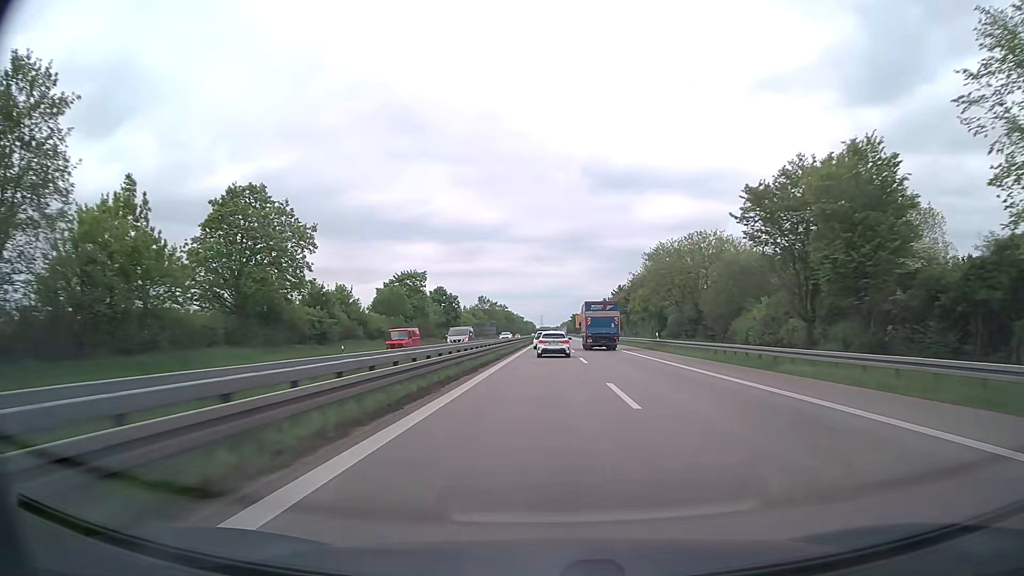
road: trunk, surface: asphalt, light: Day
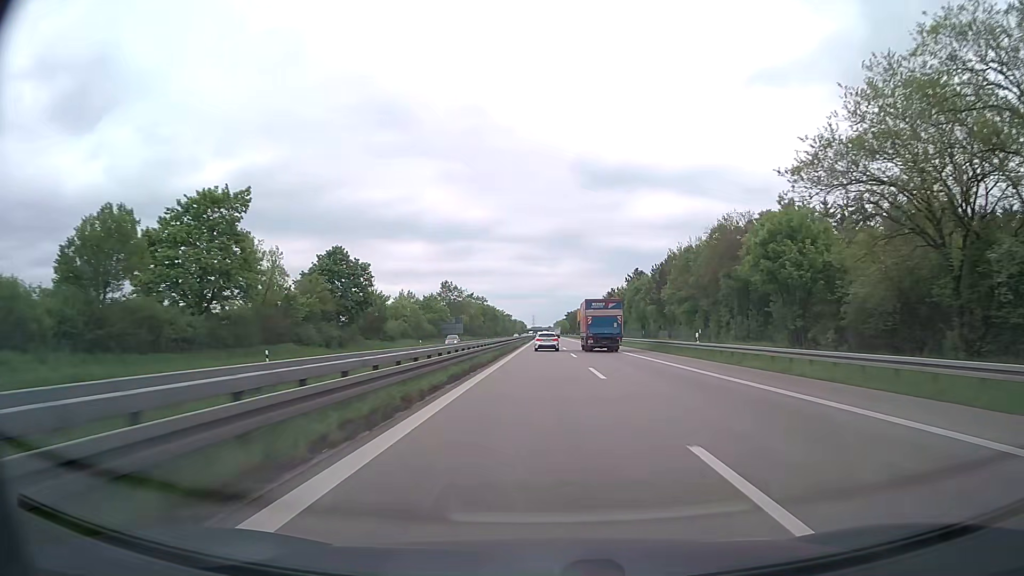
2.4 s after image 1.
(+0.5, +64.1) m; +1°
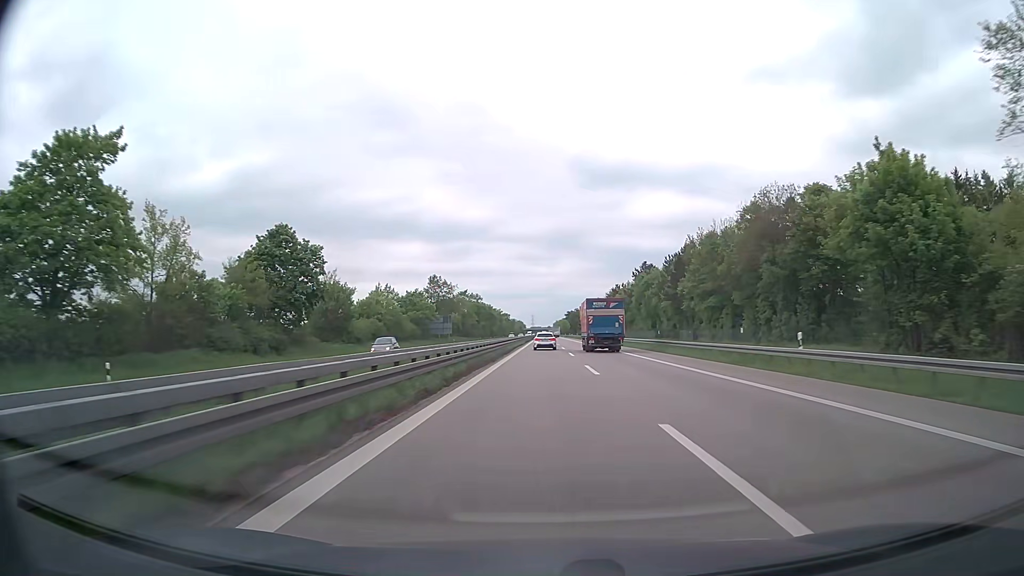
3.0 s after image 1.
(0.0, +16.0) m; 0°
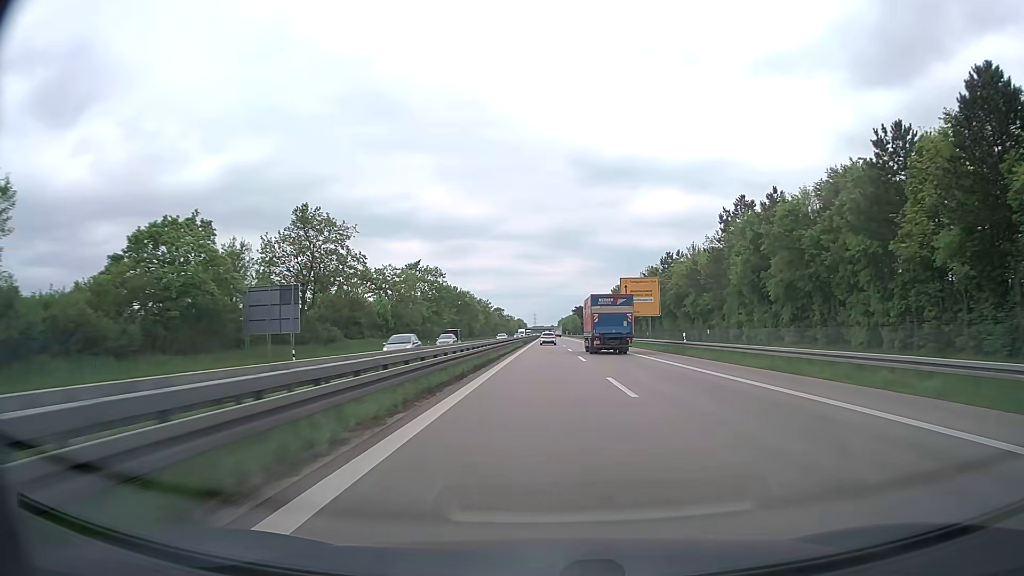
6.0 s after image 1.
(-0.4, +79.9) m; 0°
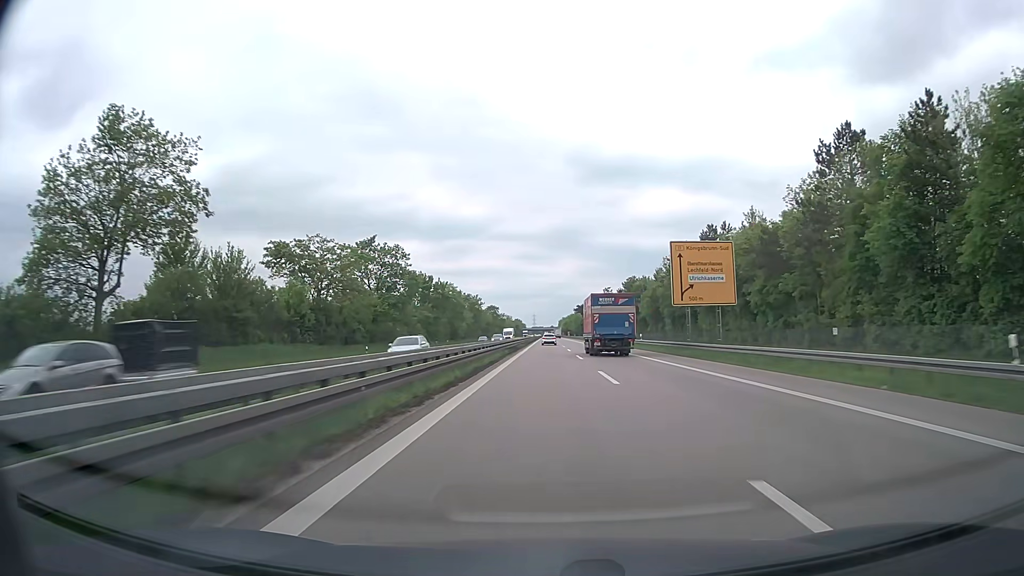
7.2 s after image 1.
(0.0, +32.0) m; 0°
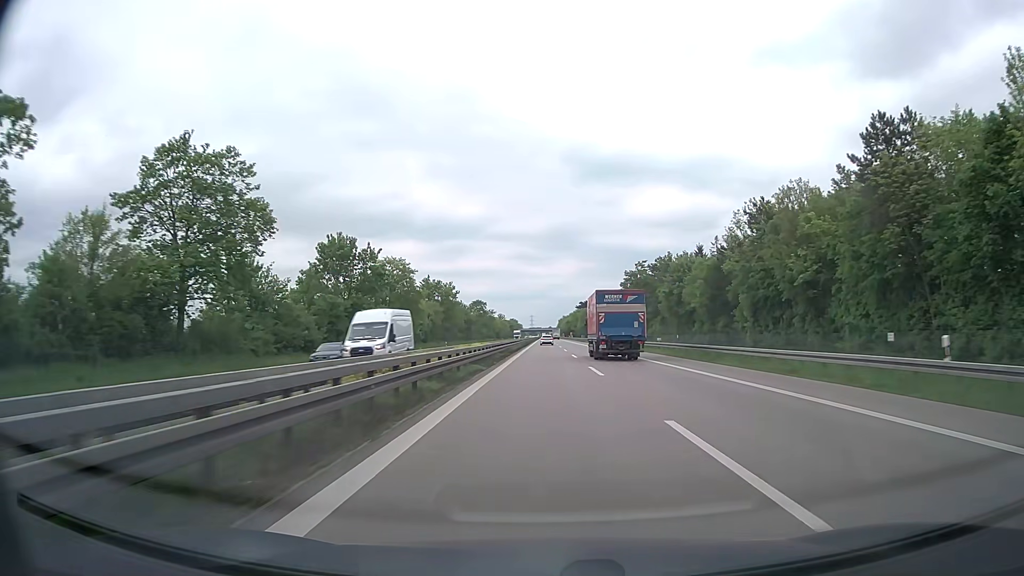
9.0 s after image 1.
(+0.1, +49.9) m; 0°
(0, +10) (0, +20) (0, +30) (0, +40) (0, +50) (0, +60) (0, +70) (0, +80) (0, +90) (0, +100) m
